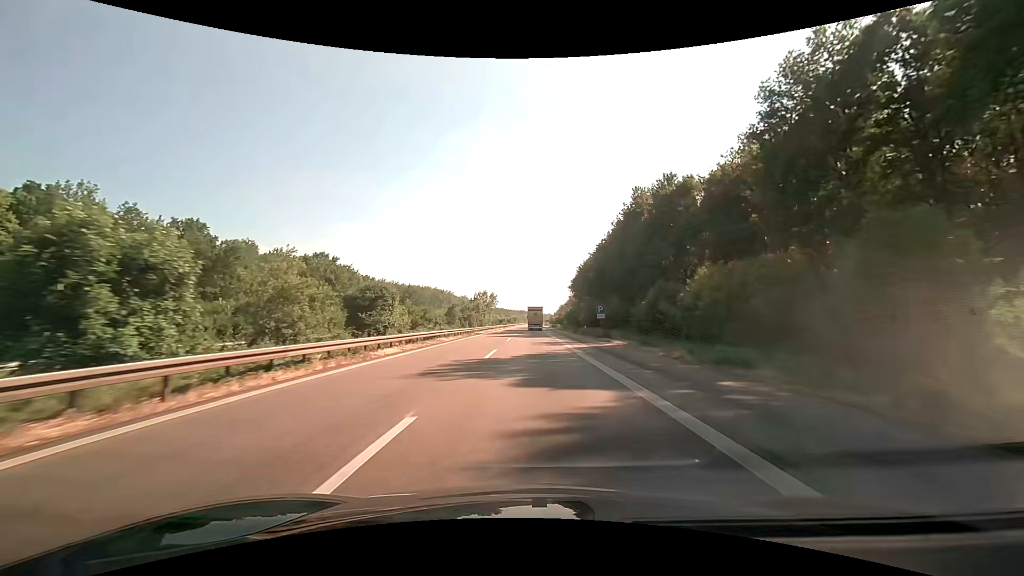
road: motorway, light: Day
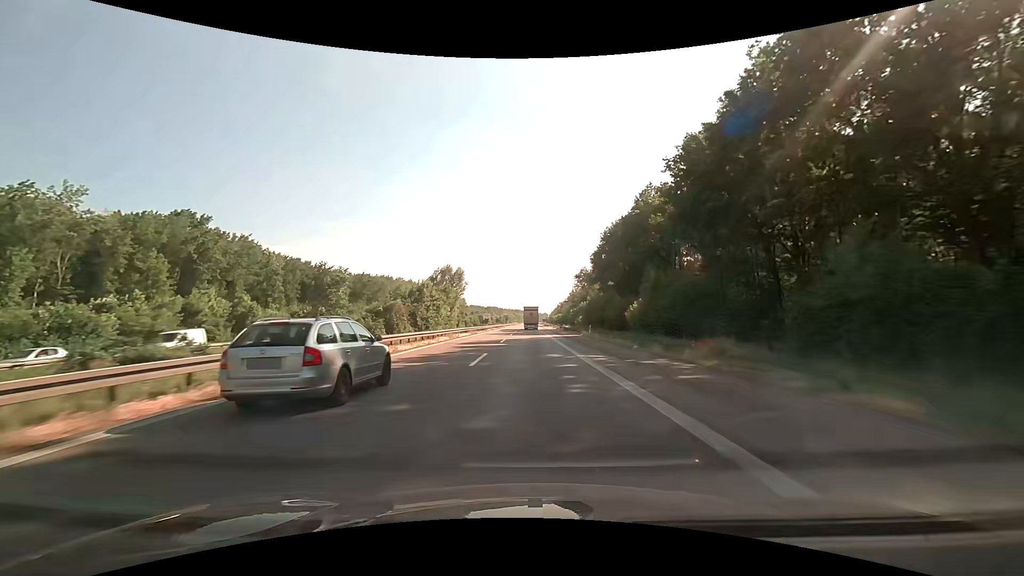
(-0.1, +57.3) m; 0°
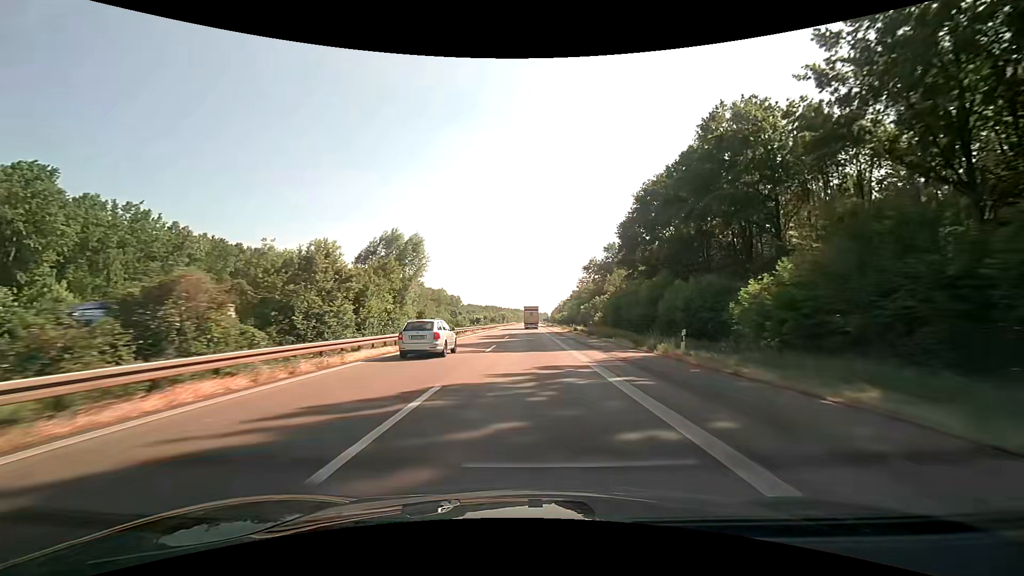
(0.0, +29.0) m; 0°
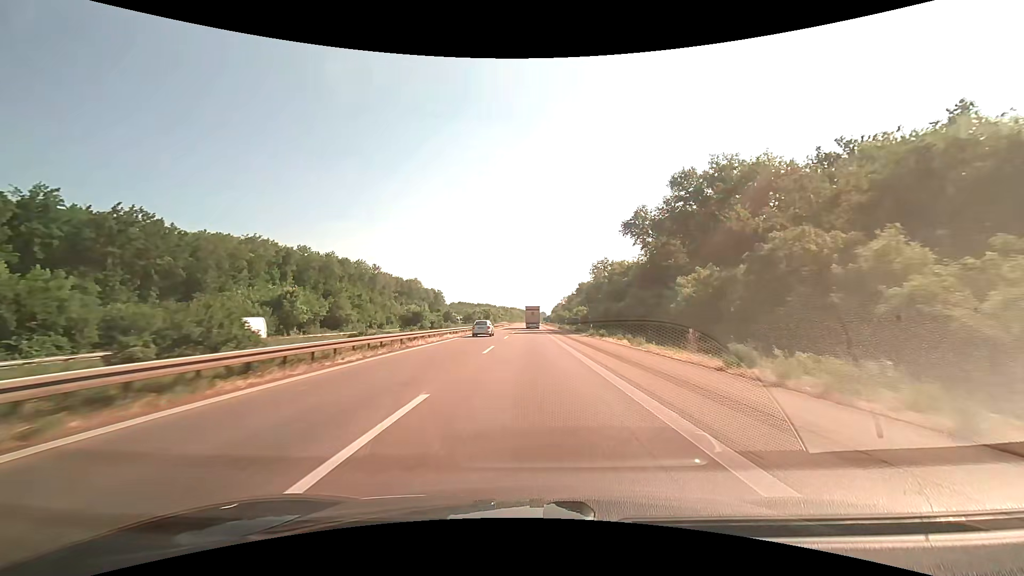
(-0.1, +72.8) m; 0°
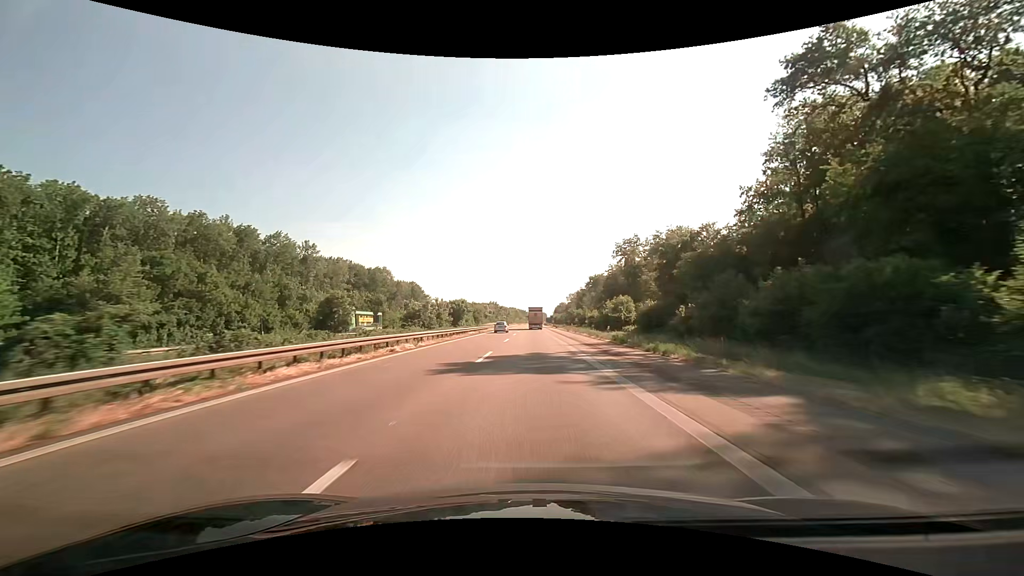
(-0.3, +57.8) m; 0°
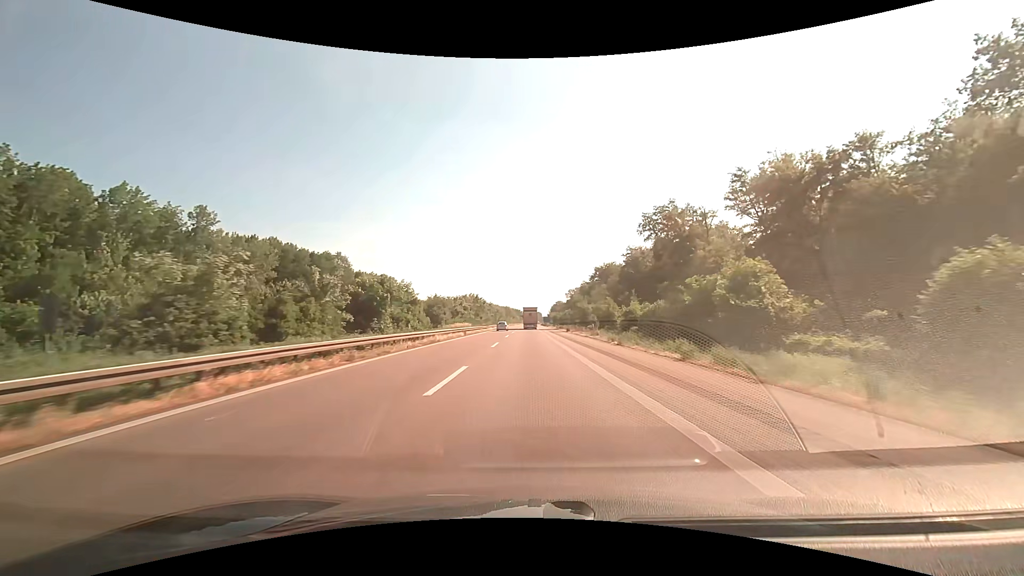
(+0.2, +43.6) m; +1°
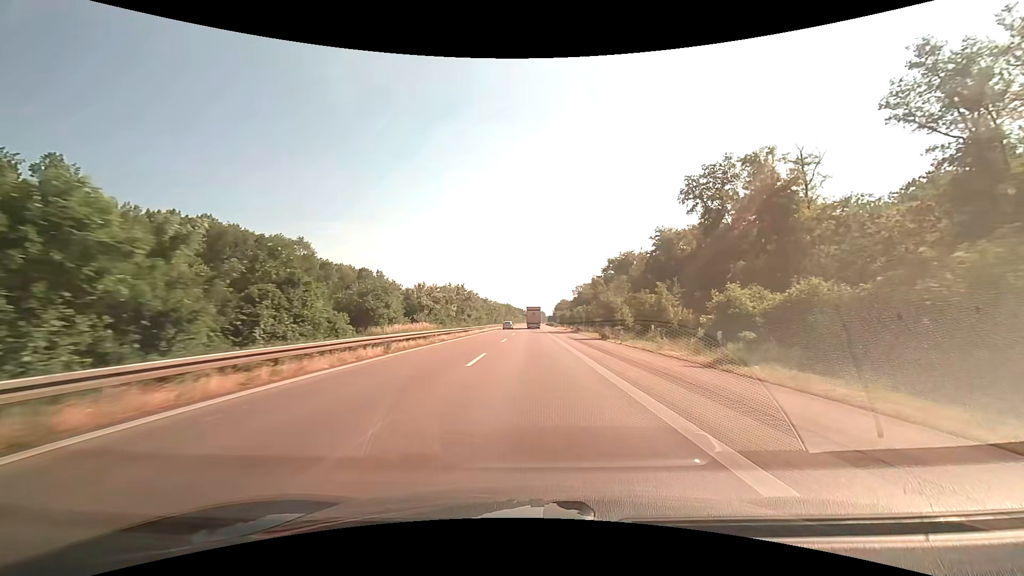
(-0.1, +29.6) m; 0°
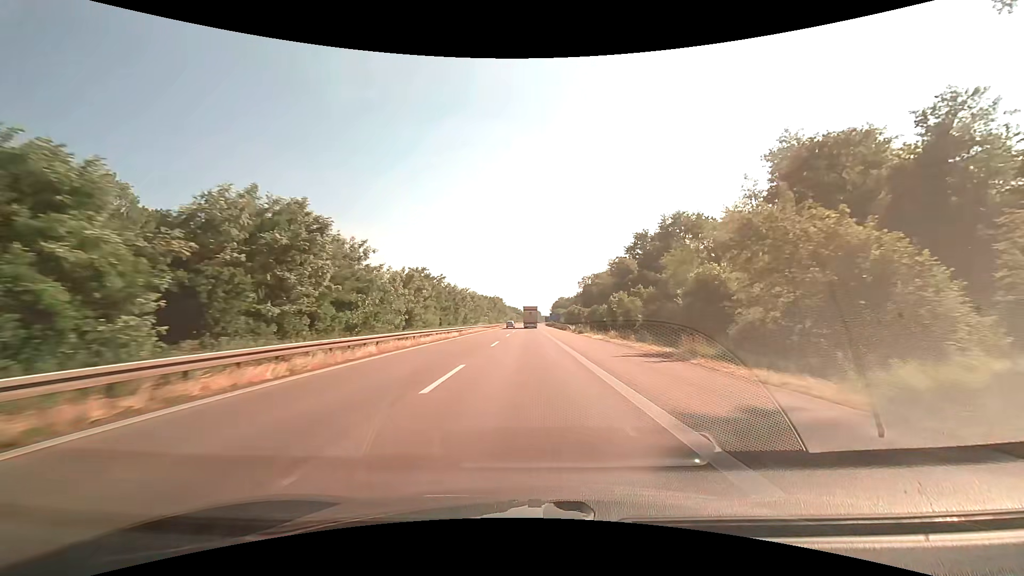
(+0.3, +59.7) m; 0°
(0, +10) (0, +20) (0, +30) (0, +40) (0, +50) (0, +60) (0, +70) (0, +80) (0, +90) (0, +100) m
